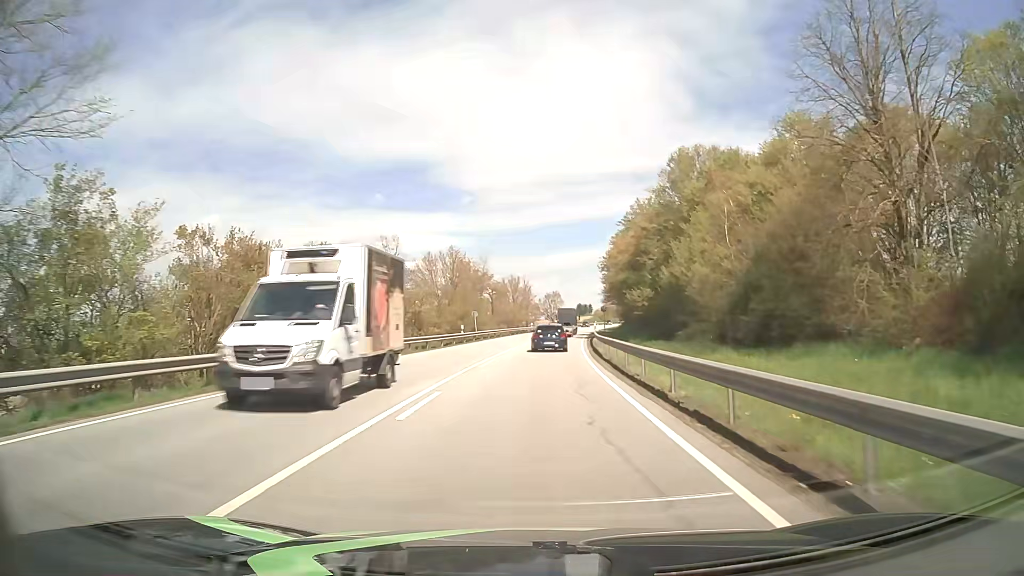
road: primary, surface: asphalt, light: Day
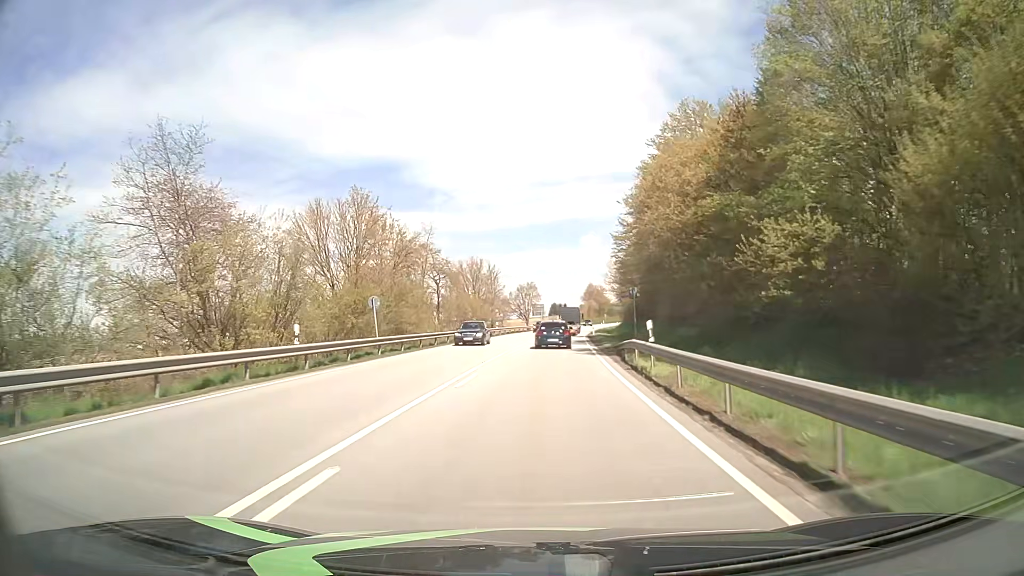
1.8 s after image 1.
(+0.5, +31.5) m; +2°
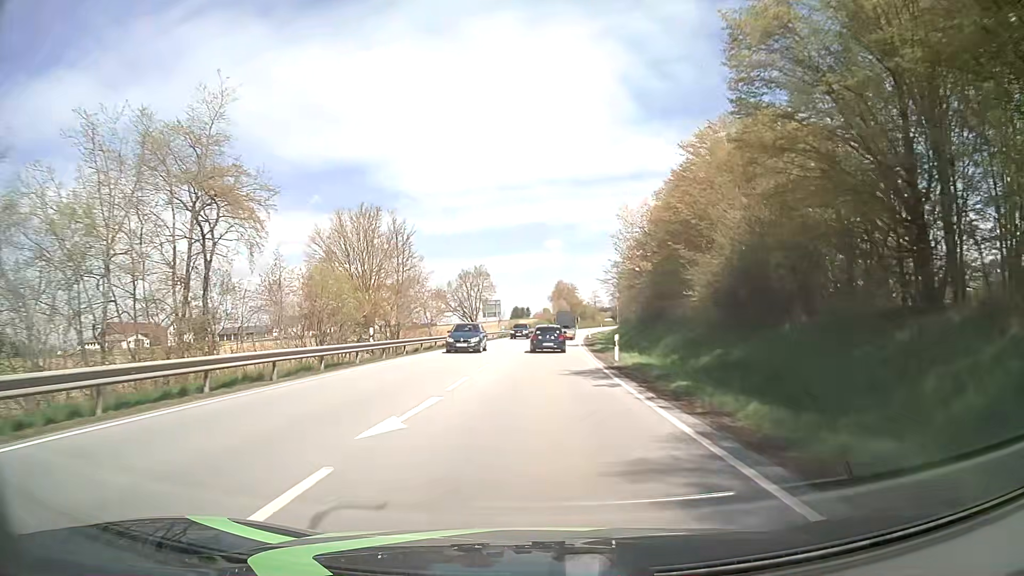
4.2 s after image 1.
(+1.5, +41.9) m; +4°
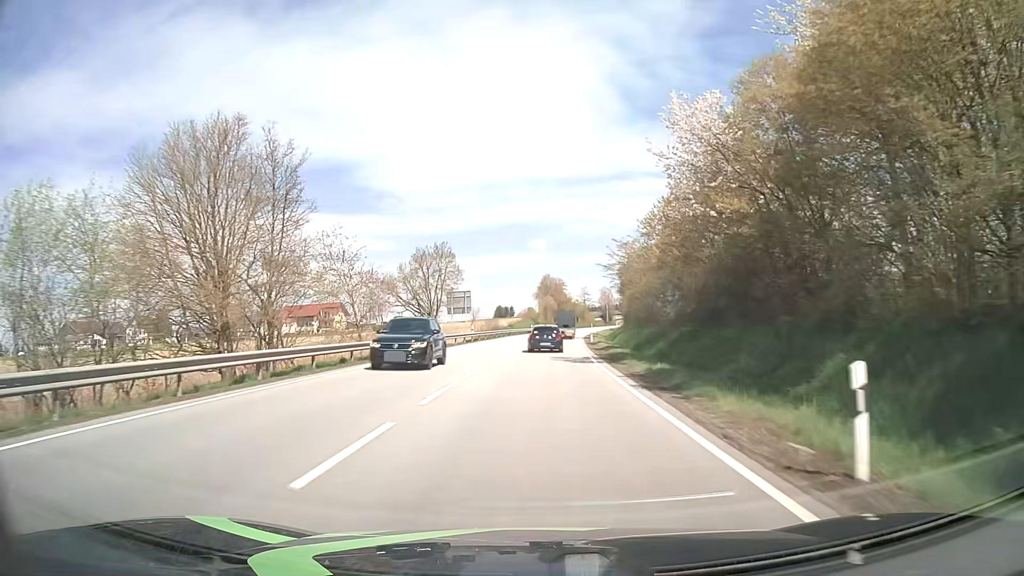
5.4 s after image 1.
(+0.2, +21.0) m; +1°
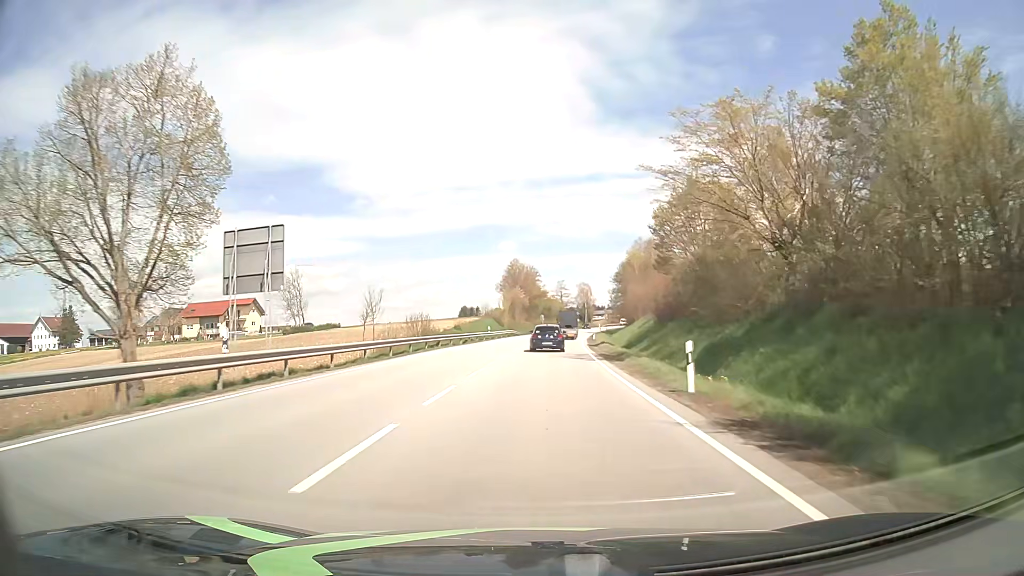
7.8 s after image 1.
(+1.0, +42.4) m; +3°
